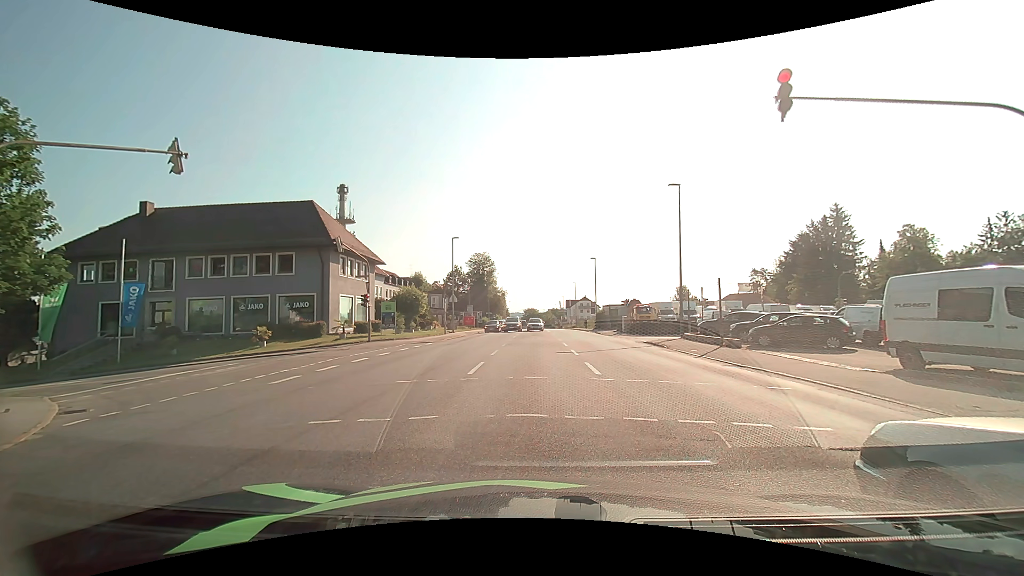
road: tertiary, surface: asphalt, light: Day
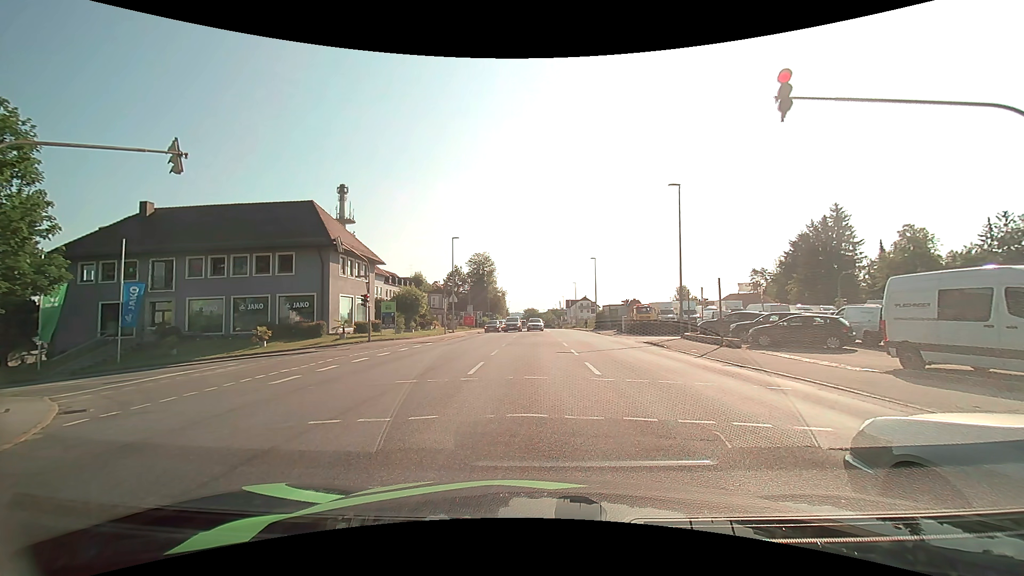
(0.0, 0.0) m; 0°
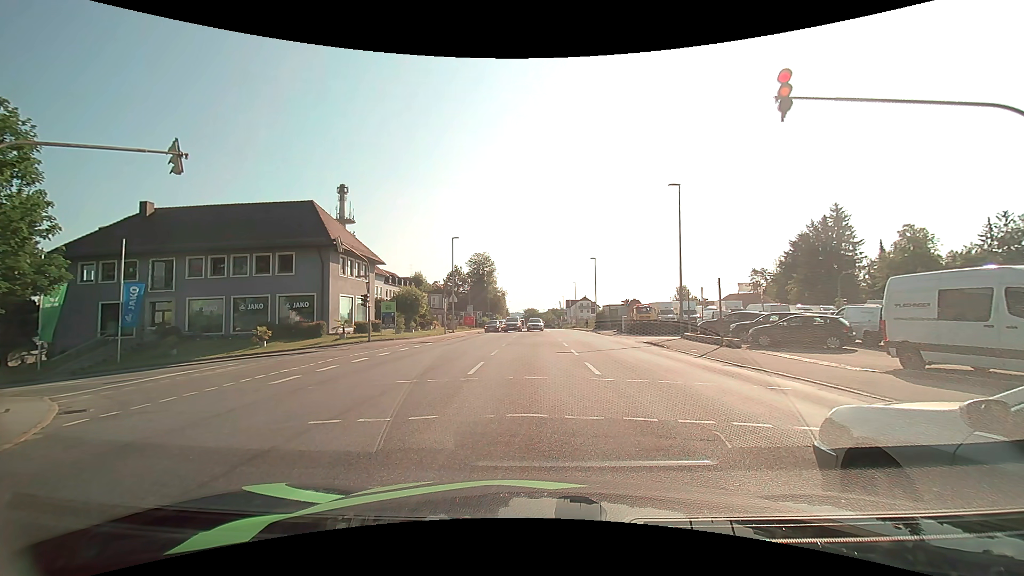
(0.0, 0.0) m; 0°
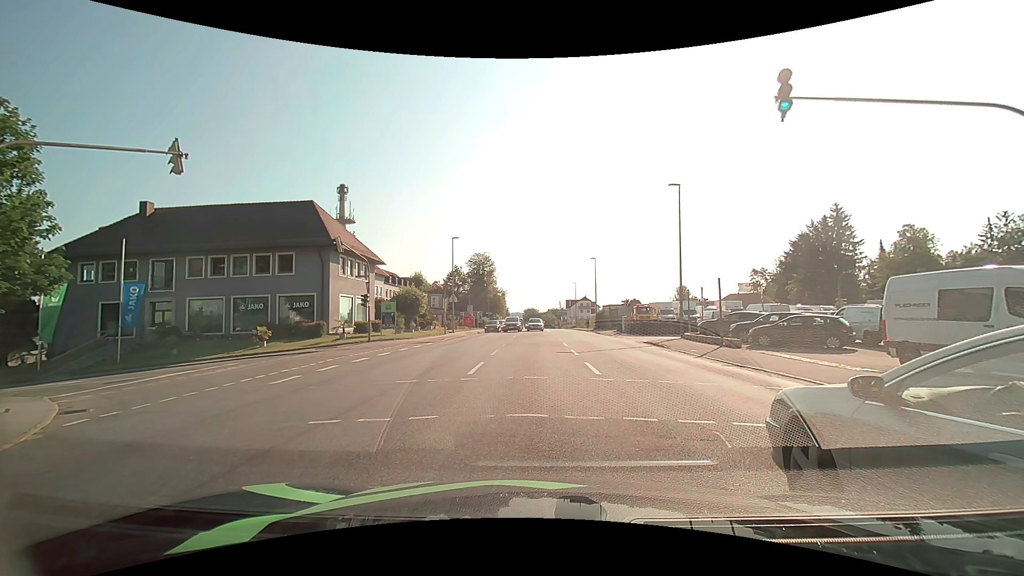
(0.0, 0.0) m; 0°
